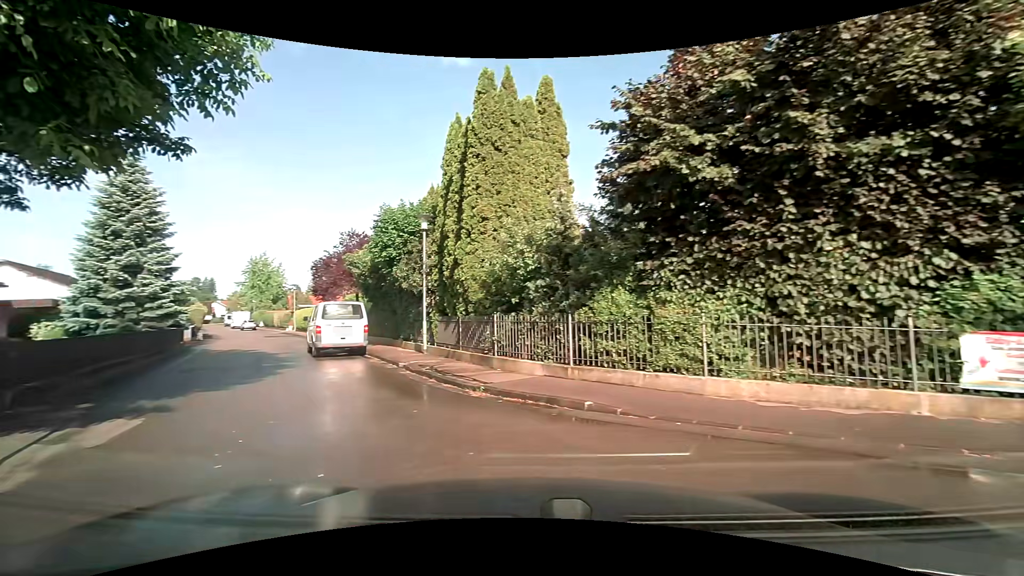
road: residential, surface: asphalt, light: Day
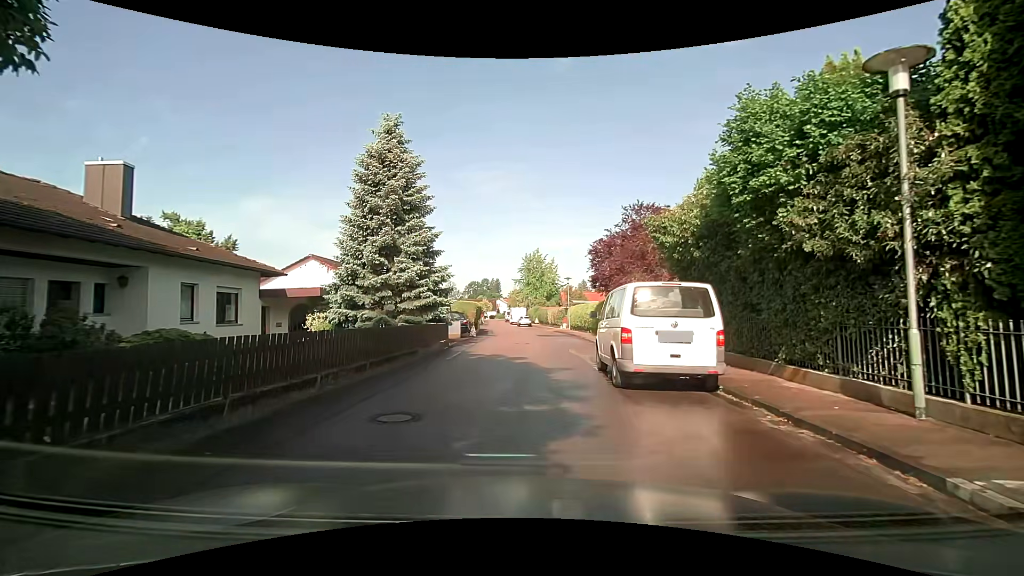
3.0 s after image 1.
(-3.7, +8.9) m; -33°
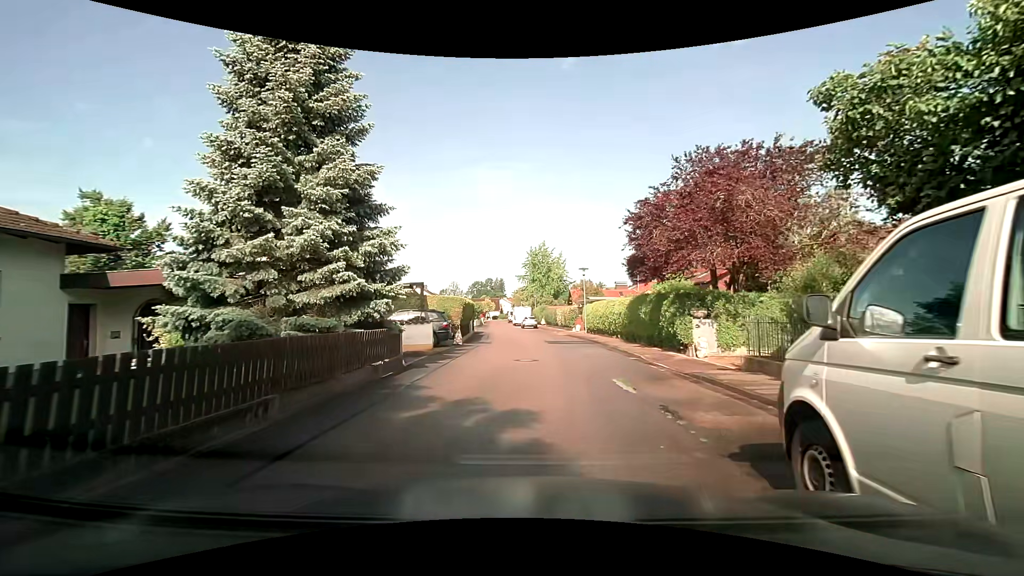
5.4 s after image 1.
(-0.2, +9.3) m; -1°
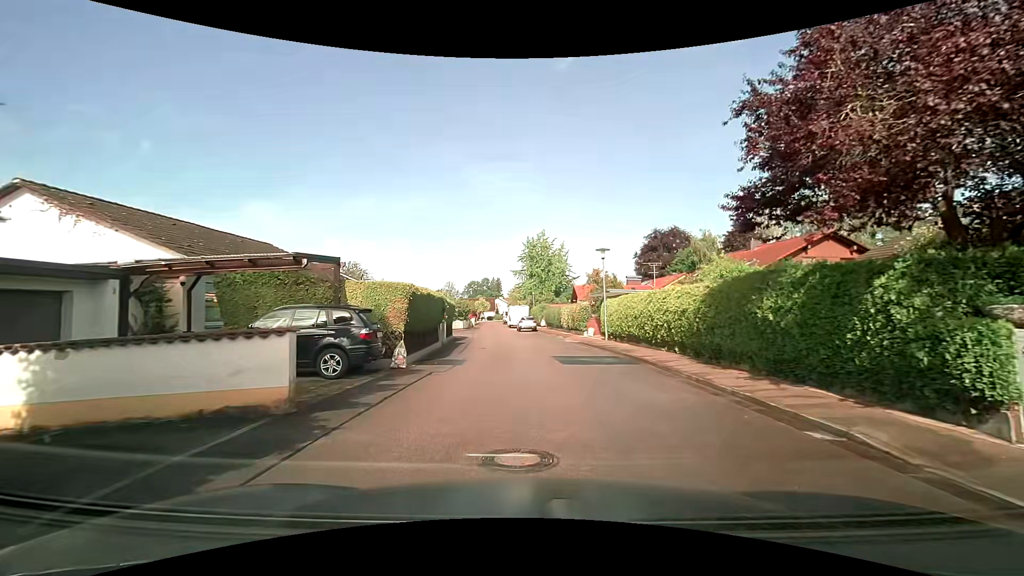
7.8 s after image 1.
(0.0, +10.7) m; 0°
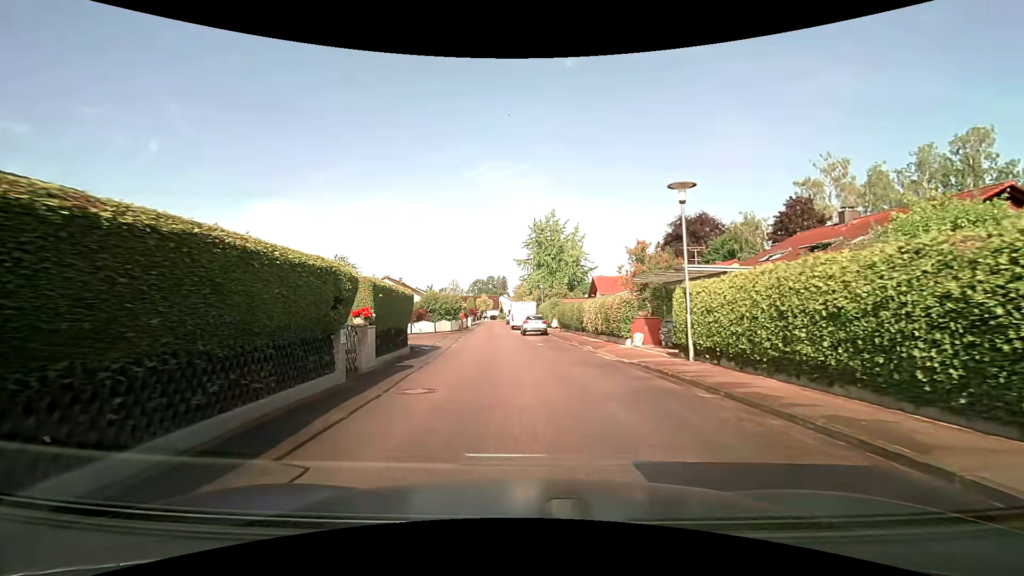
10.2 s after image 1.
(+0.1, +12.8) m; -1°
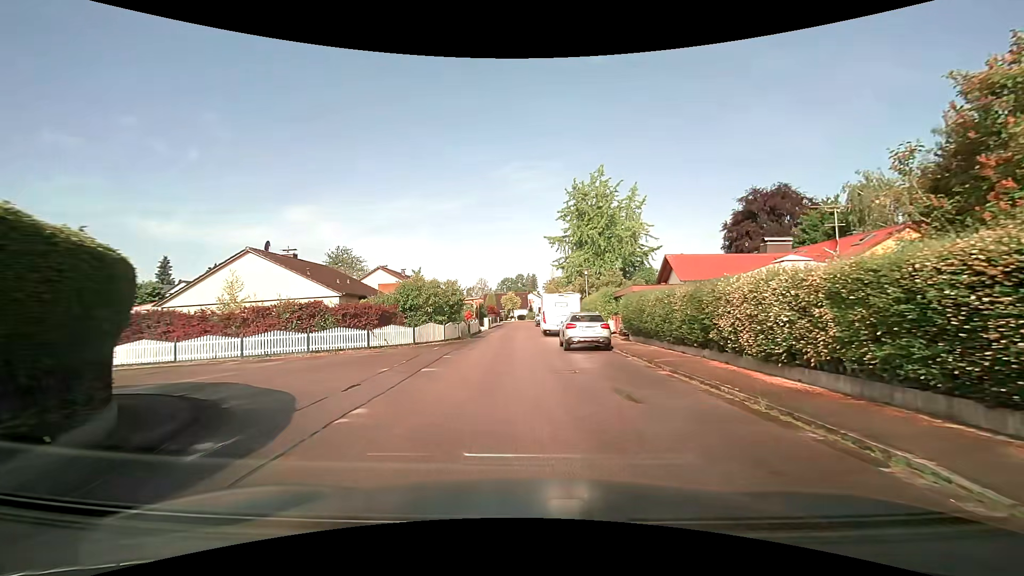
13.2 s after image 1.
(-0.1, +16.7) m; -2°
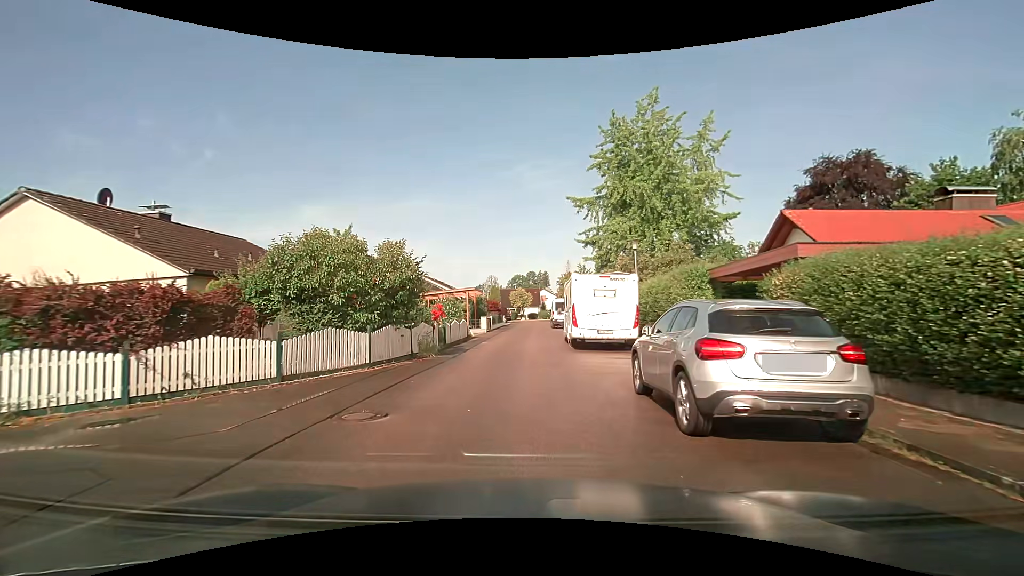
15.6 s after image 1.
(-0.3, +13.8) m; -2°
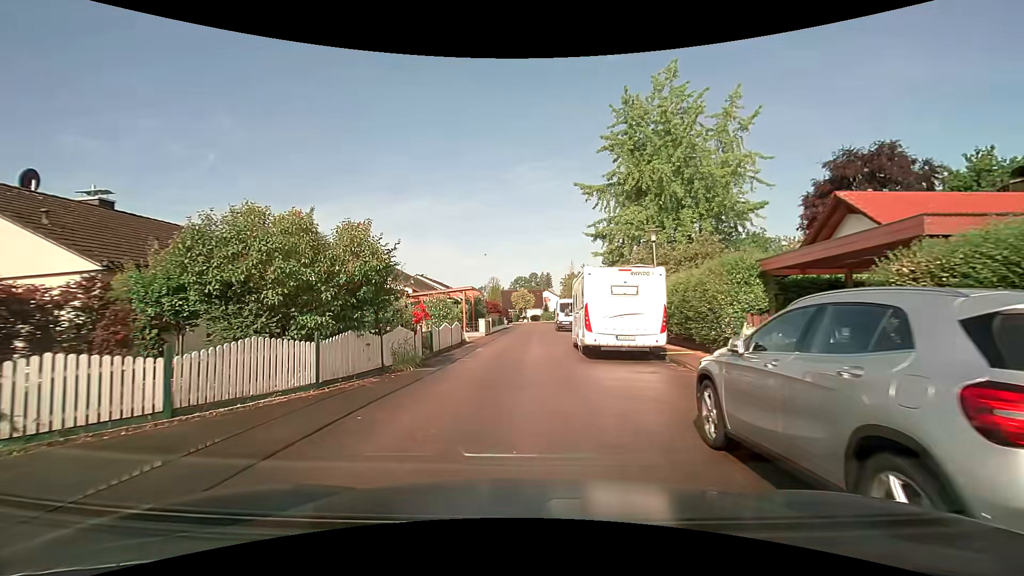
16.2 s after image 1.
(0.0, +3.2) m; 0°
(0, +10) (0, +20) (0, +30) (0, +40) (0, +50) (+1, +60) (+2, +70) (+2, +80) (-2, +89) (-9, +96) m
